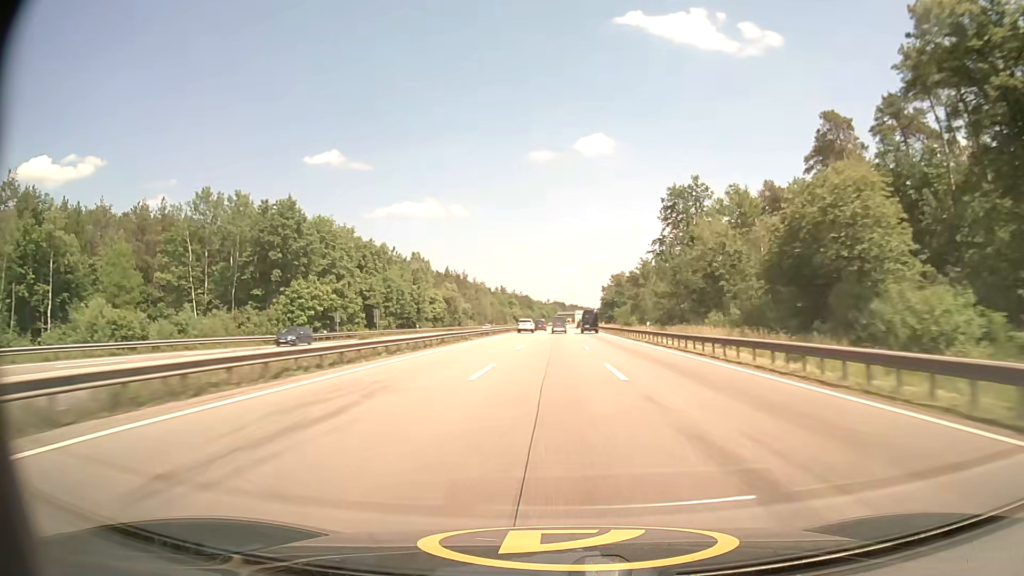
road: motorway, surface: asphalt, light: Day
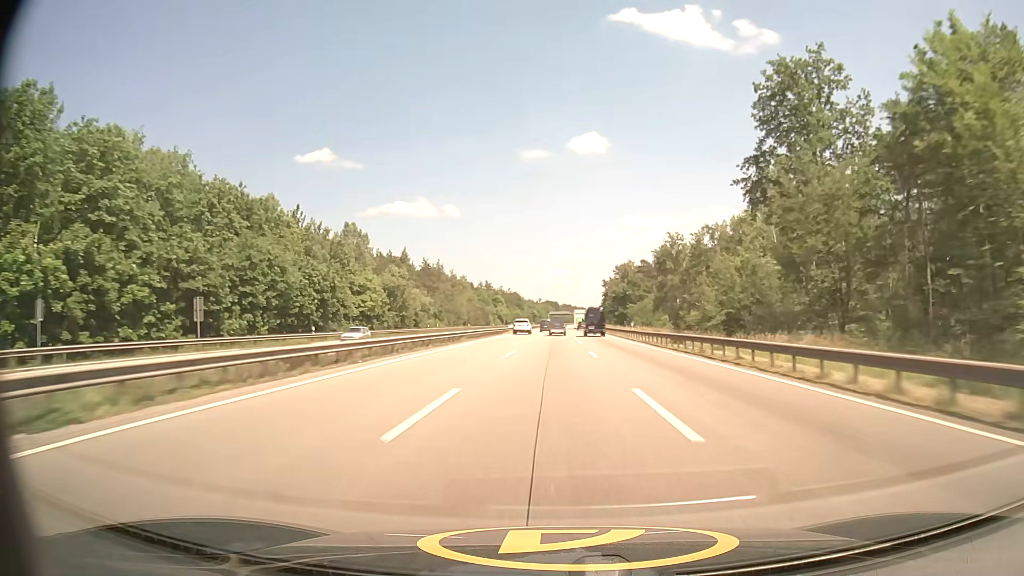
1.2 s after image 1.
(+0.3, +43.8) m; +1°
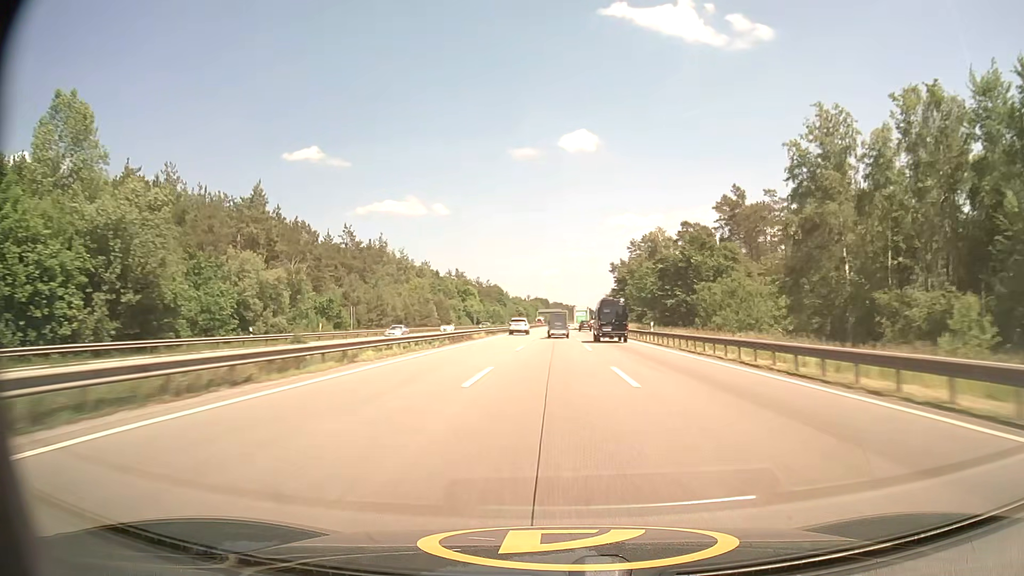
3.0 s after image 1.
(+0.5, +65.6) m; +1°
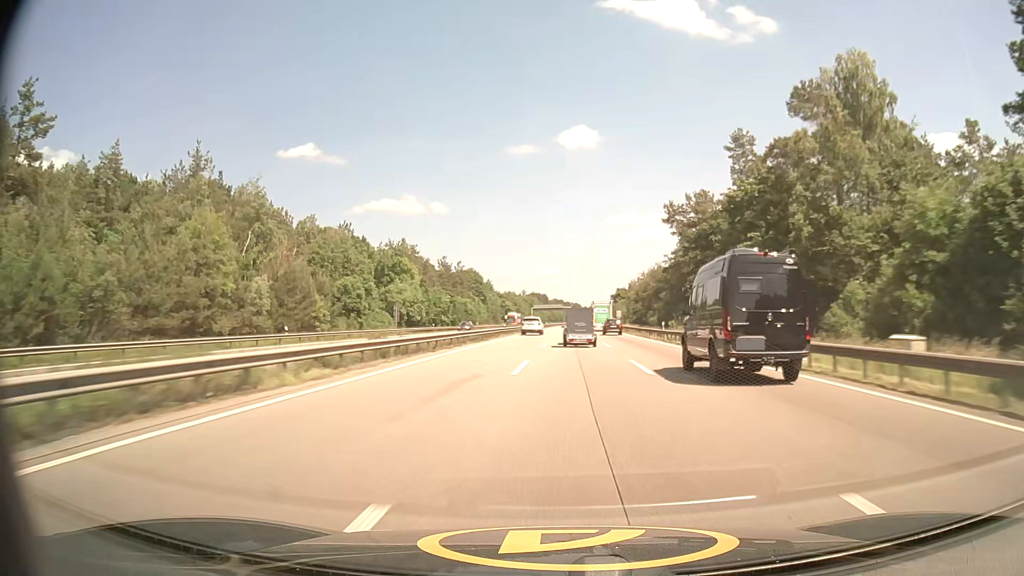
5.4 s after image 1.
(+0.3, +86.5) m; 0°
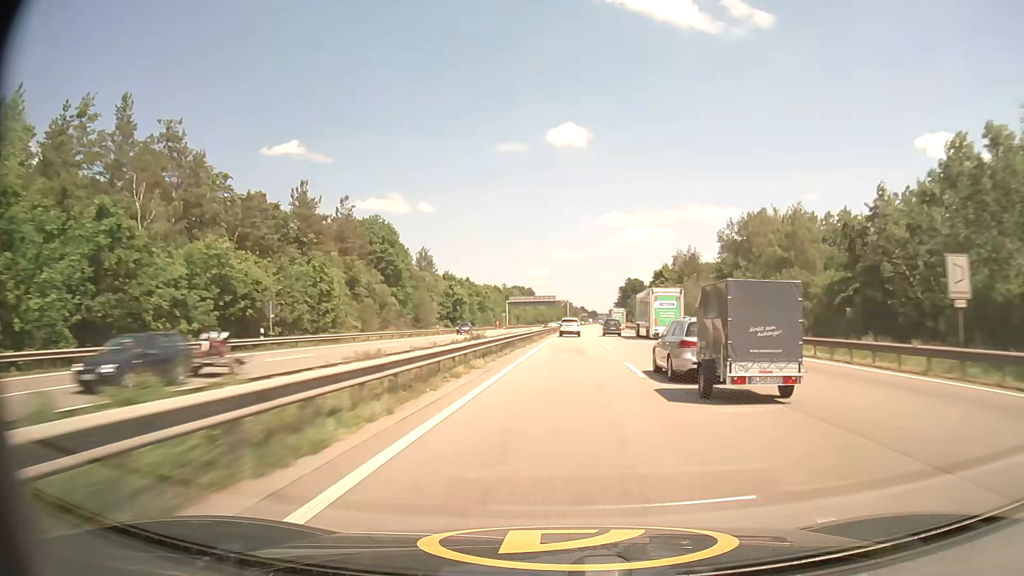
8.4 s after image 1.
(+0.1, +107.8) m; +1°
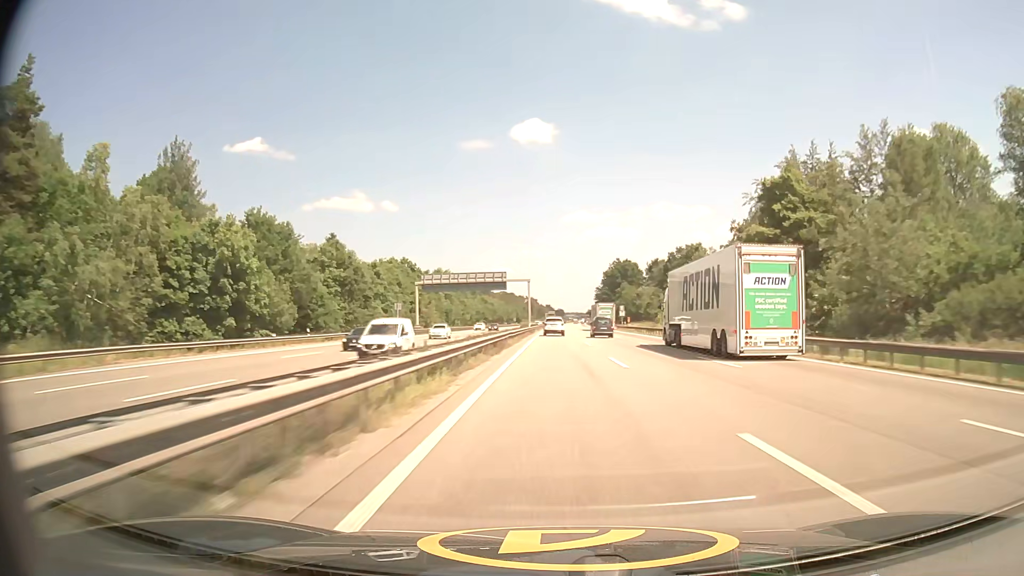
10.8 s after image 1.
(+2.6, +86.0) m; +3°
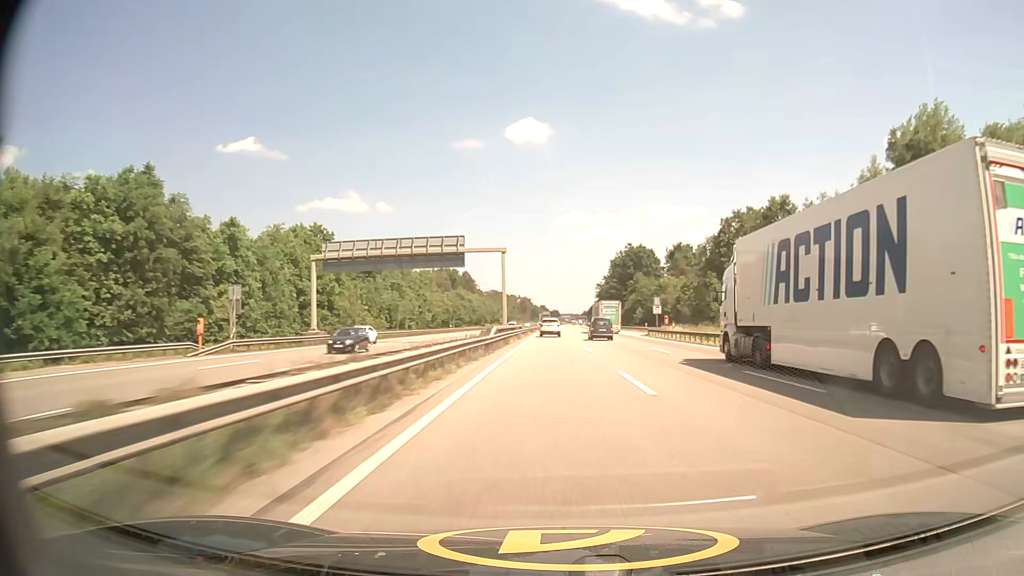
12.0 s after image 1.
(+0.2, +43.2) m; 0°
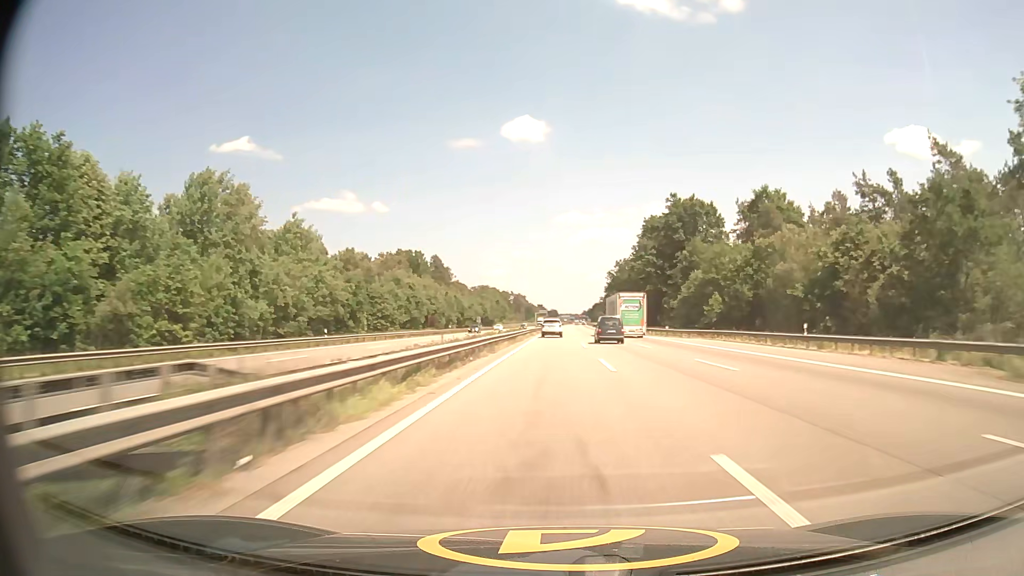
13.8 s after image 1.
(+0.3, +65.4) m; 0°
(0, +10) (0, +20) (0, +30) (0, +40) (0, +50) (0, +60) (0, +70) (0, +80) (0, +90) (0, +100) m
